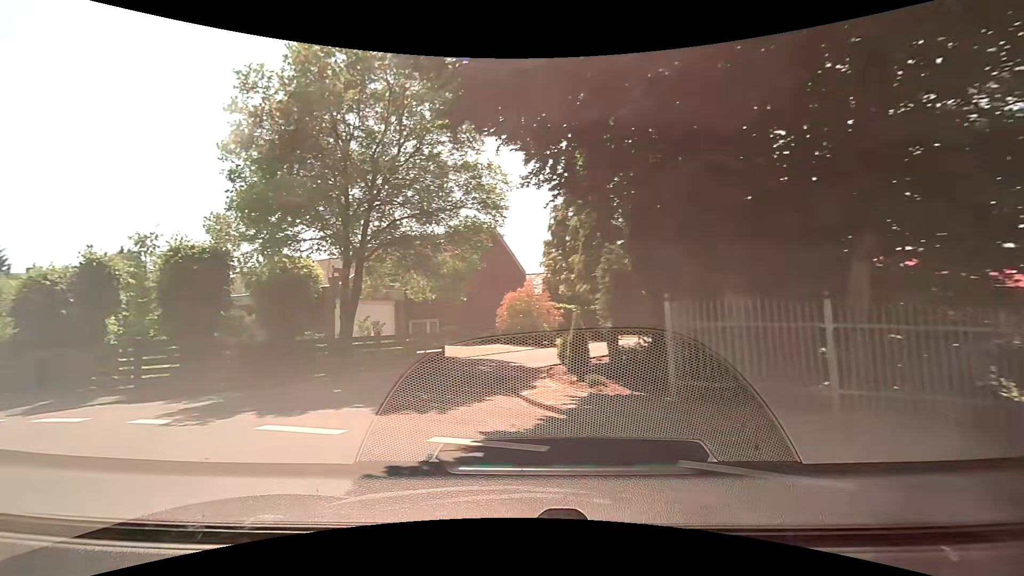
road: residential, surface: paved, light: Day
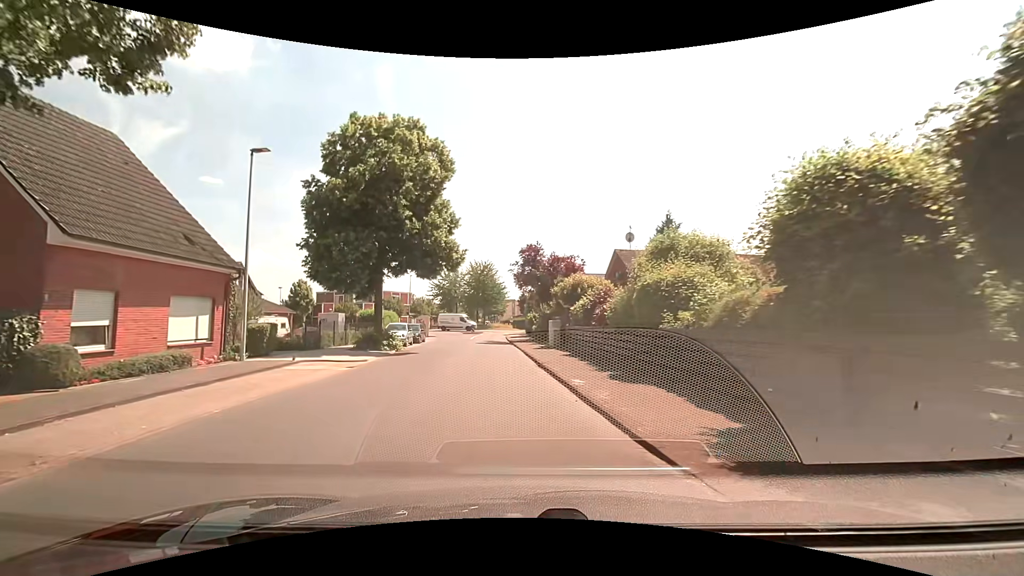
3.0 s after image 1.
(-8.0, +9.3) m; -65°
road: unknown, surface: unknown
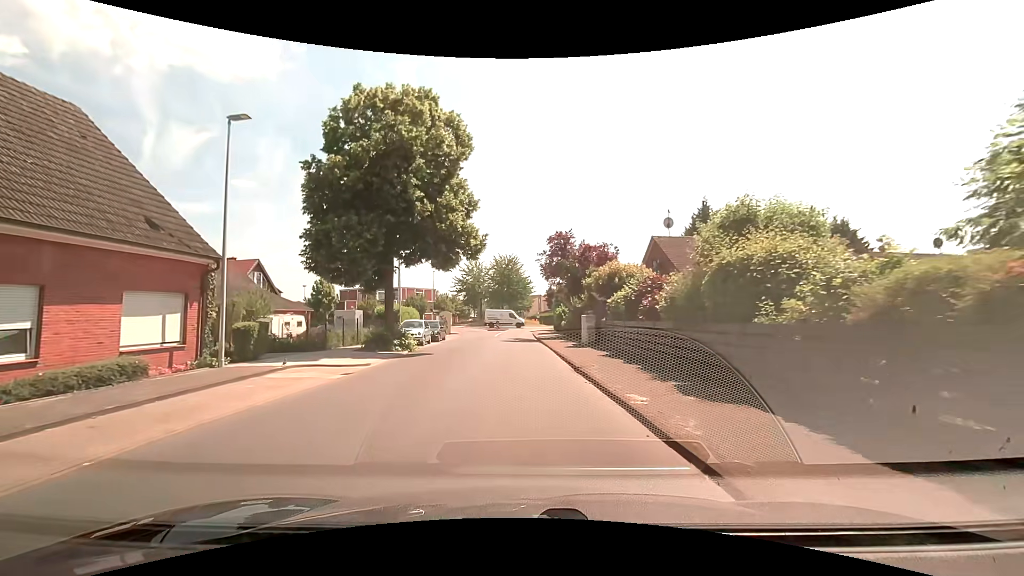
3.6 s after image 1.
(-0.1, +3.4) m; -4°
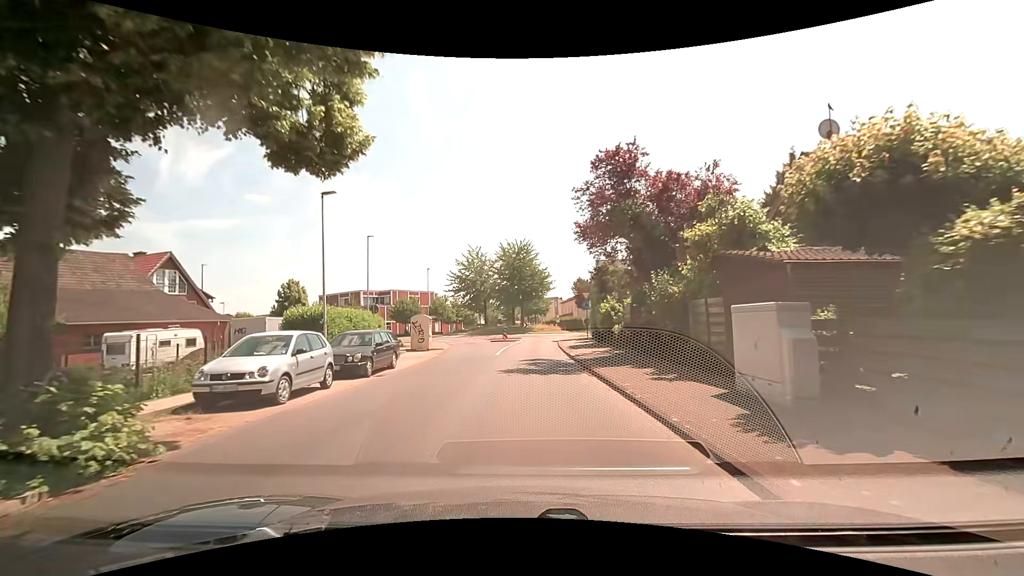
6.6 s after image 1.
(-0.1, +18.3) m; -1°
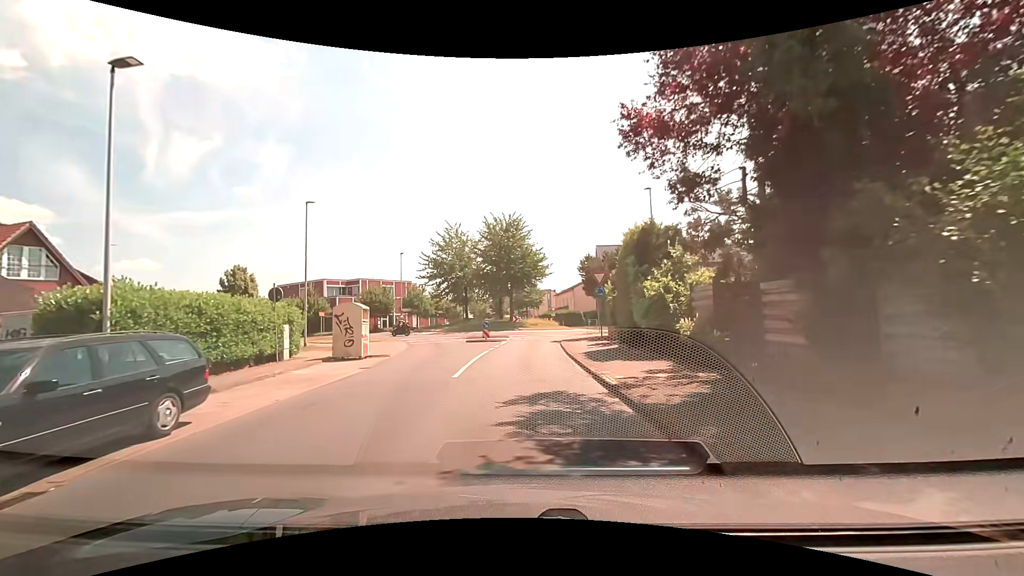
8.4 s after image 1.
(+0.2, +11.3) m; +1°
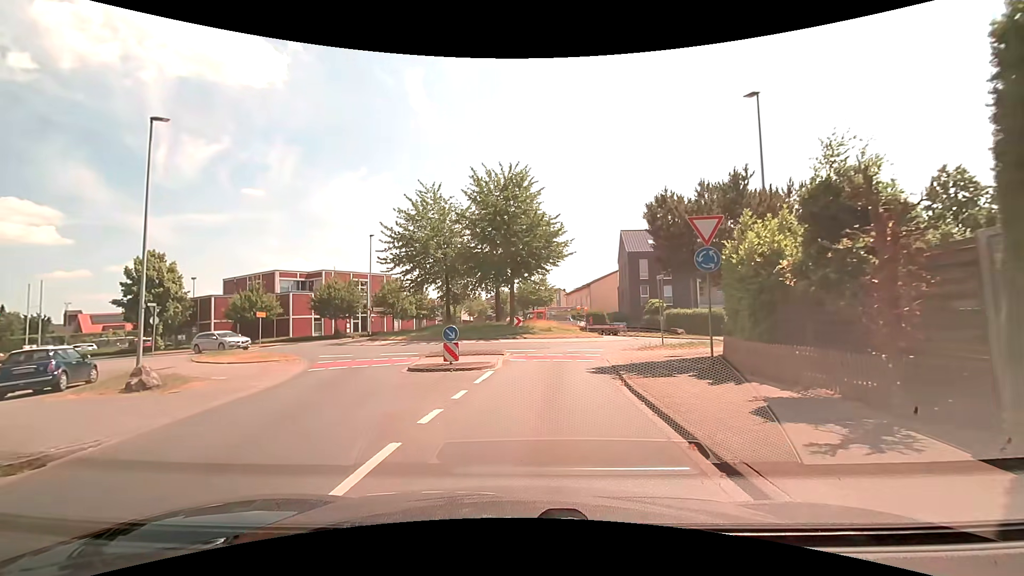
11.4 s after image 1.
(-0.1, +15.4) m; 0°
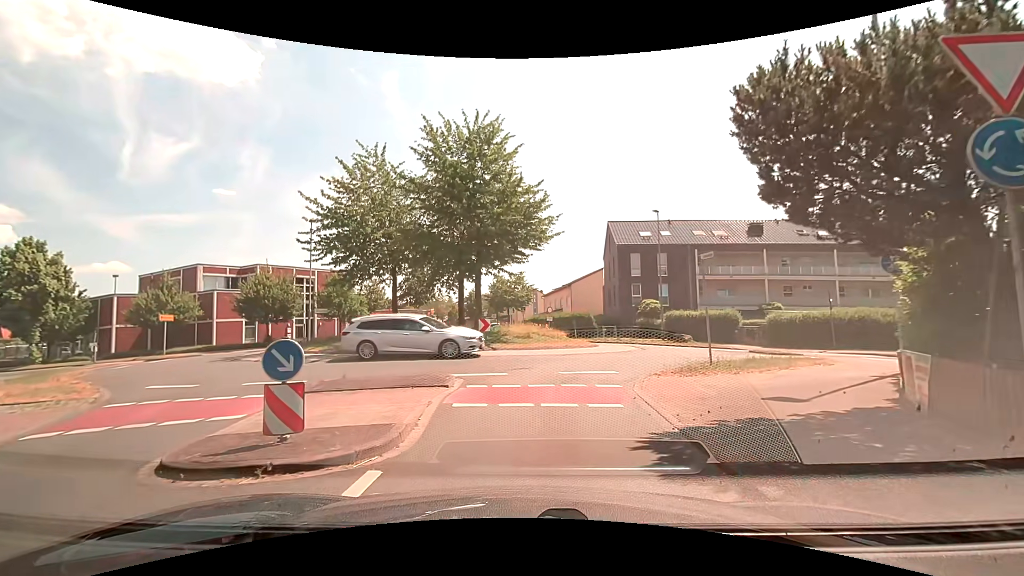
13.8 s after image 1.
(+0.1, +8.1) m; +3°
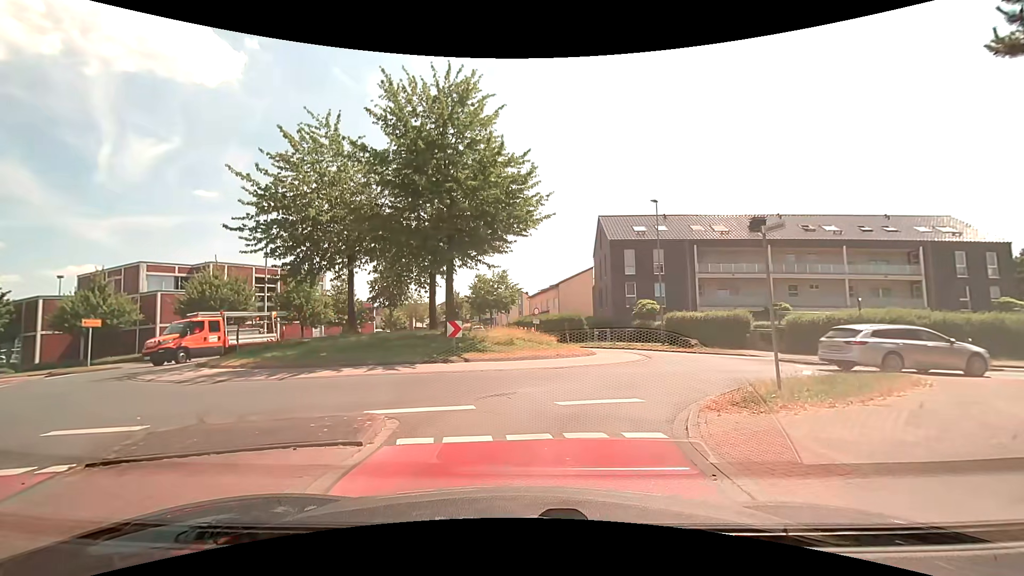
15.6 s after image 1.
(0.0, +4.4) m; +2°
